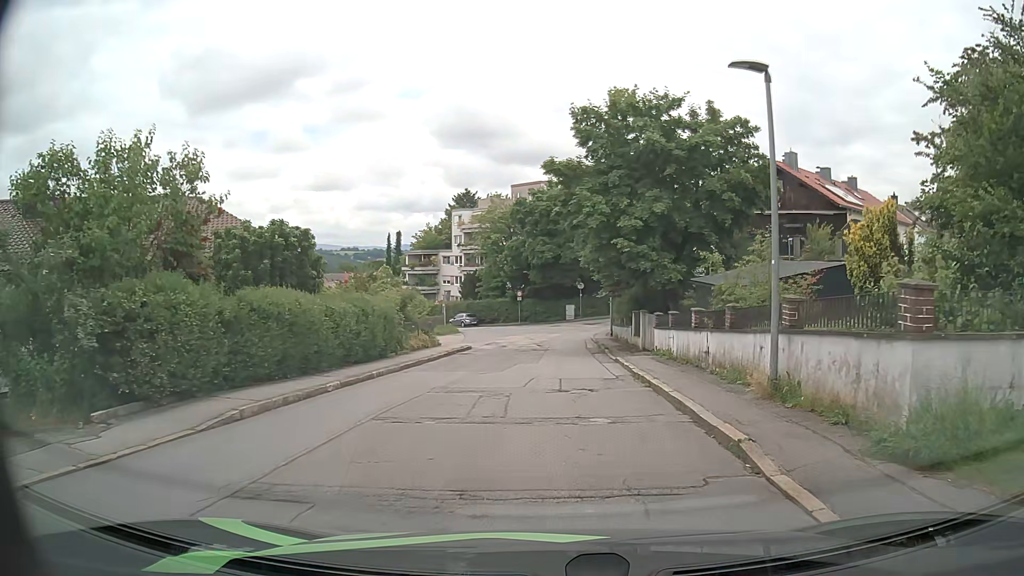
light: Day
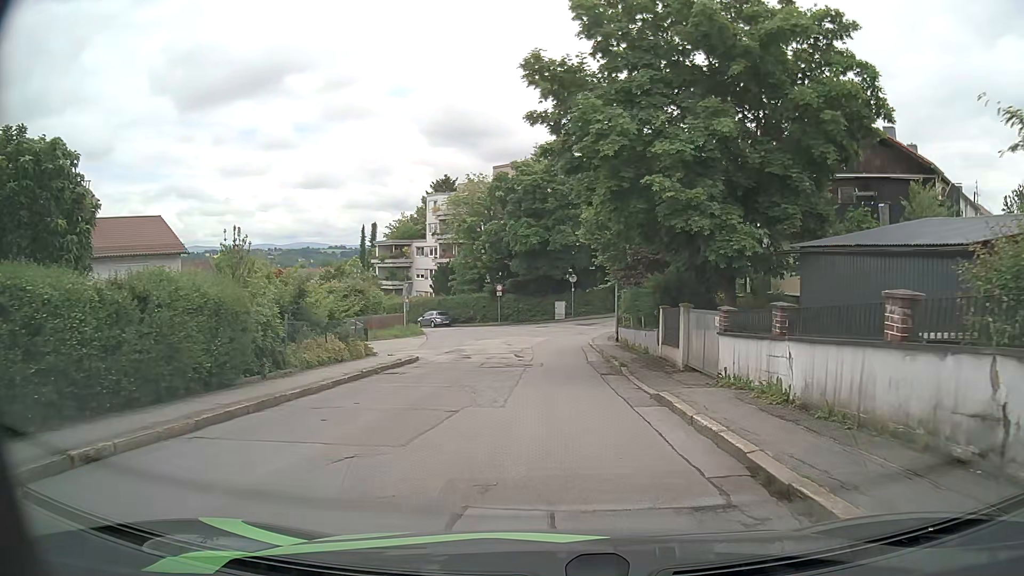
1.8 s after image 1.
(+0.1, +10.8) m; +2°
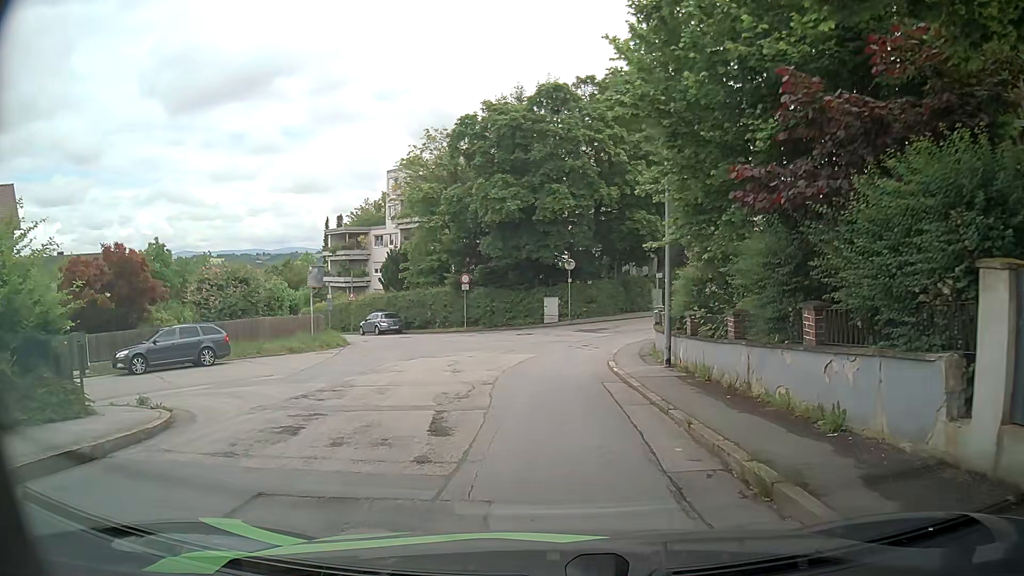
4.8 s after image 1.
(-0.1, +15.9) m; -1°
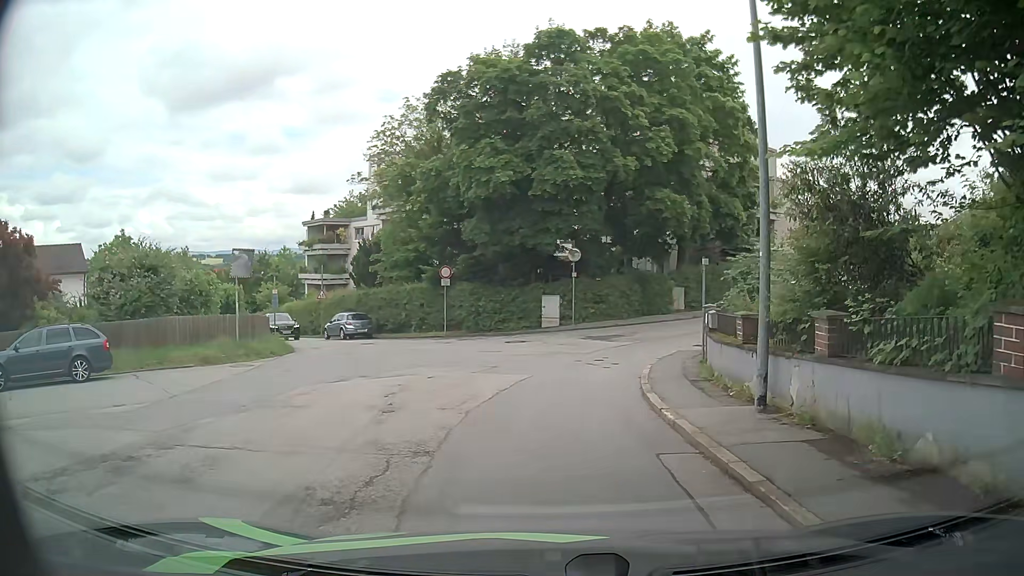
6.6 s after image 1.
(+0.1, +7.0) m; 0°
